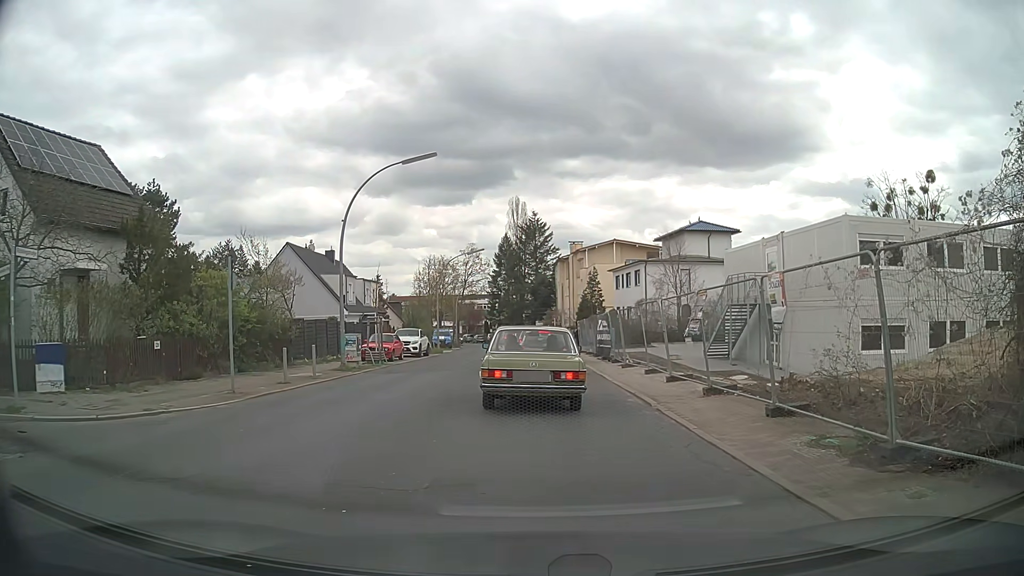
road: tertiary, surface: asphalt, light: Day
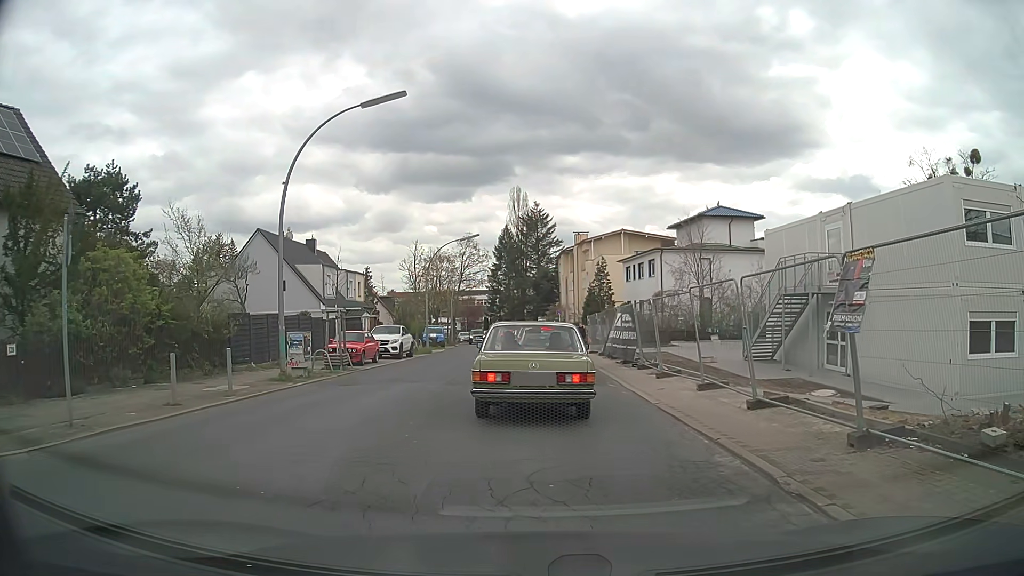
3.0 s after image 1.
(0.0, +6.5) m; 0°
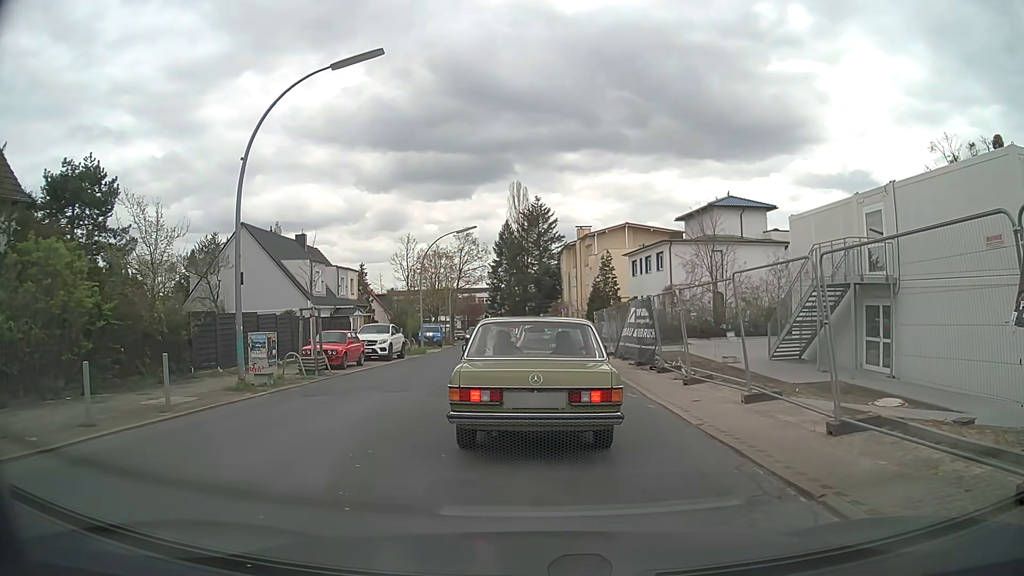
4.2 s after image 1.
(0.0, +2.9) m; 0°
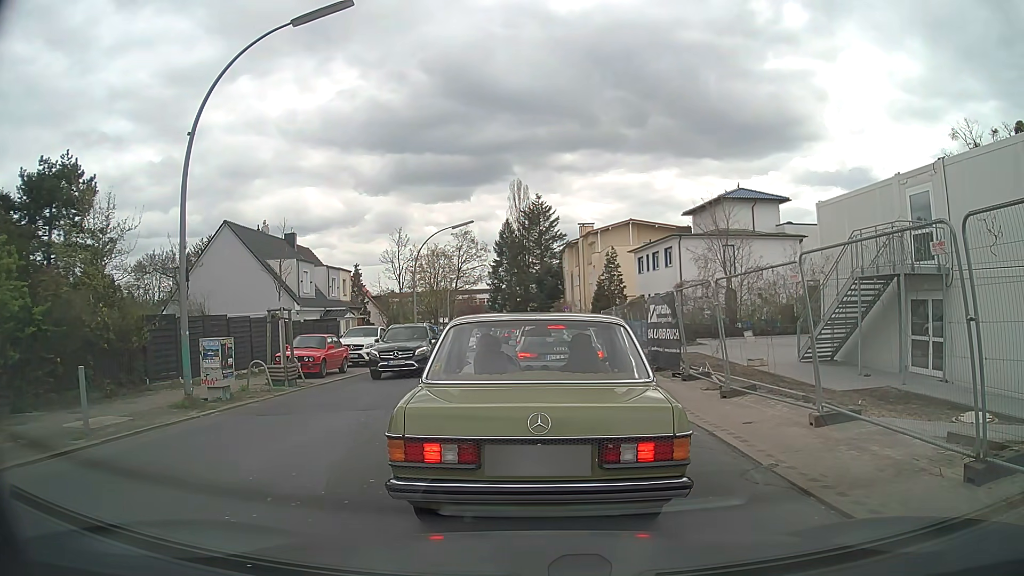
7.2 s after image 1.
(0.0, +2.7) m; 0°
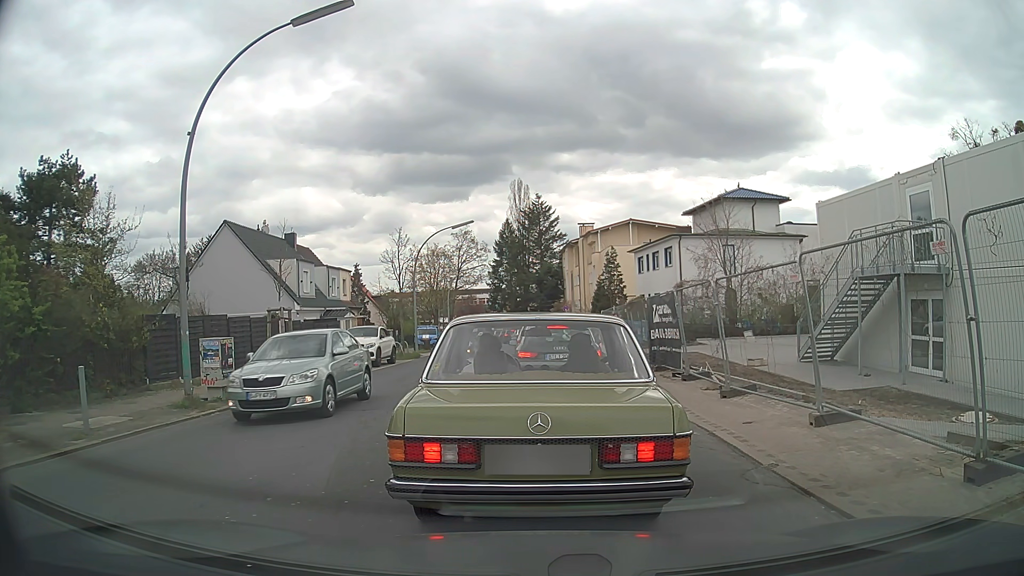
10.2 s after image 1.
(0.0, 0.0) m; 0°
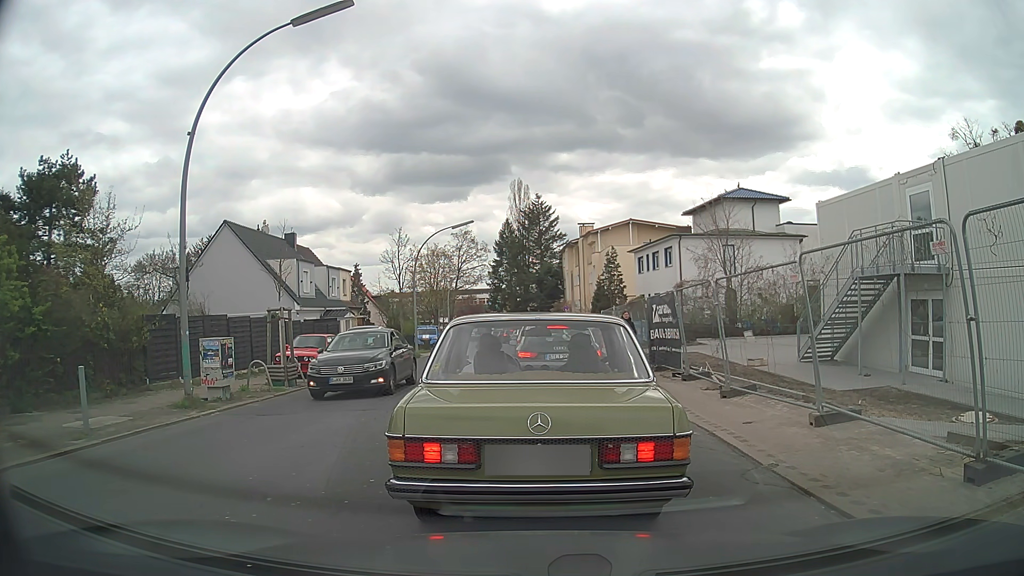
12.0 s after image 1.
(0.0, 0.0) m; 0°
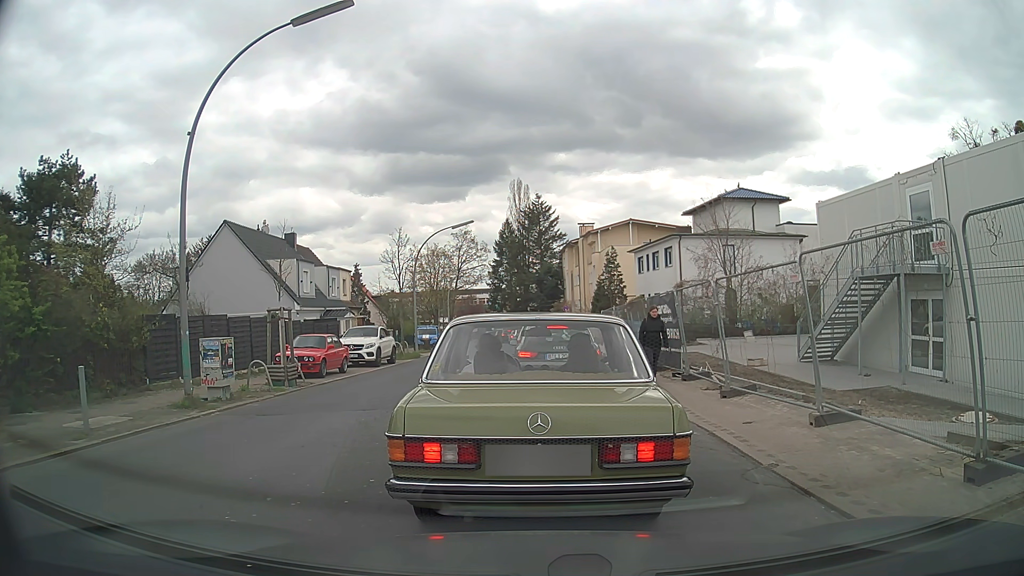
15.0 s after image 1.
(0.0, 0.0) m; 0°
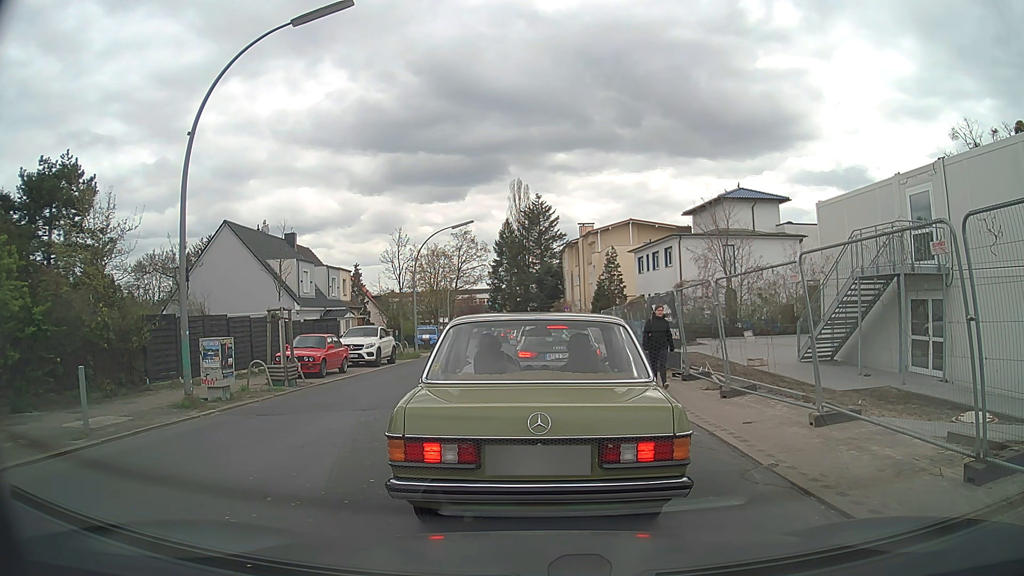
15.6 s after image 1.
(0.0, 0.0) m; 0°
